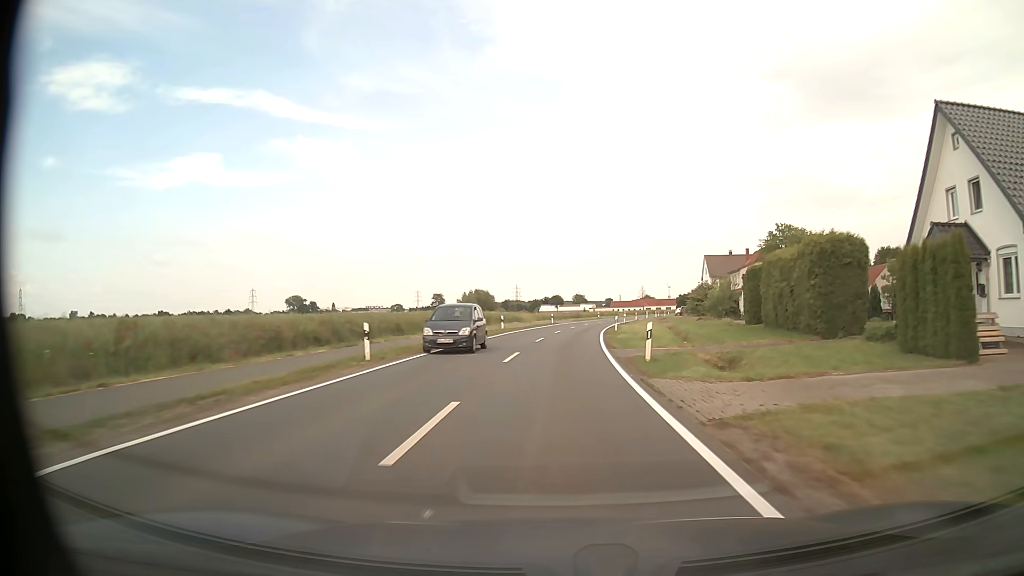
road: tertiary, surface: asphalt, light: Day
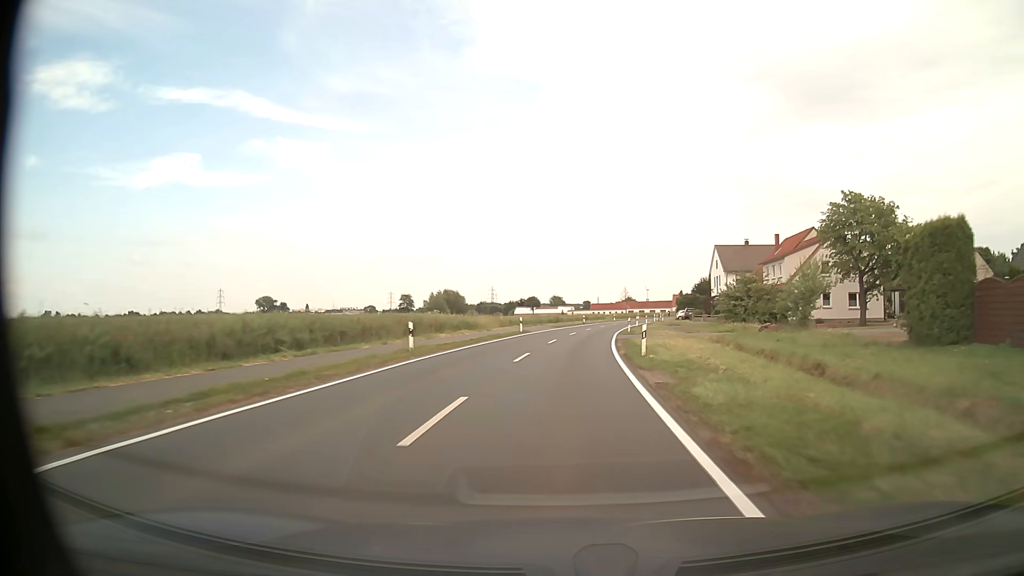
(+0.3, +23.2) m; +2°
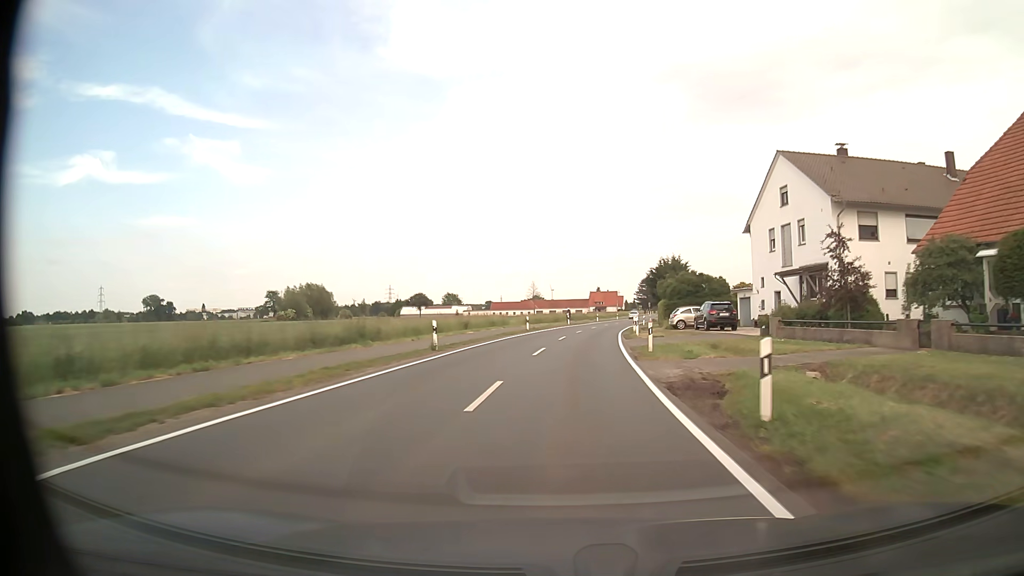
(+4.0, +57.3) m; +8°
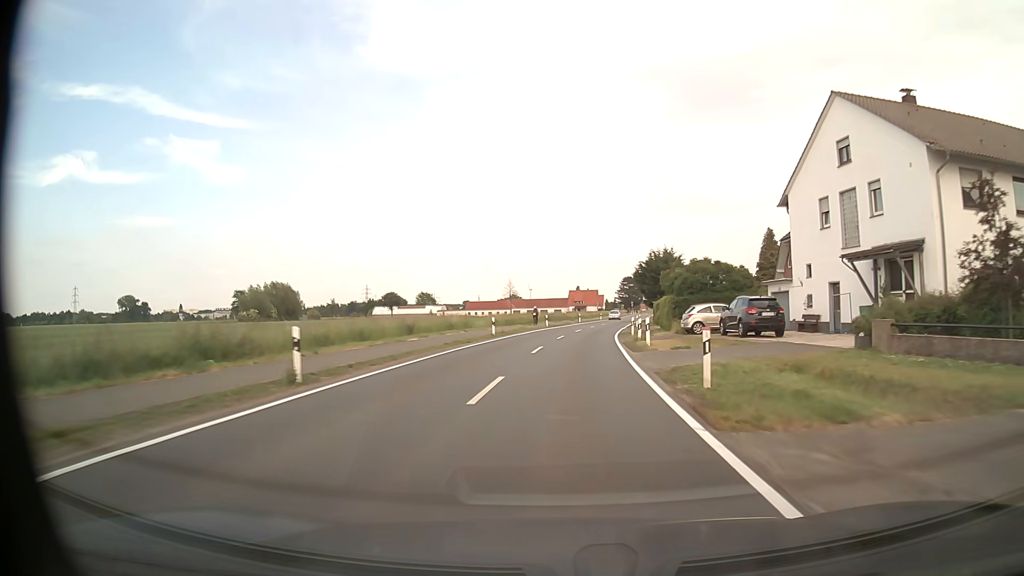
(+0.2, +11.5) m; +2°
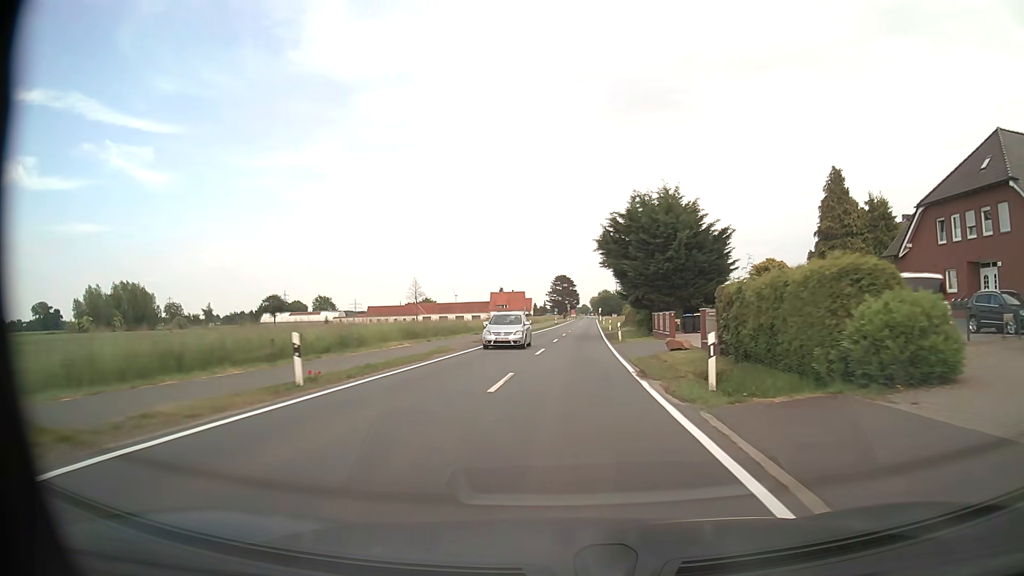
(+2.7, +45.7) m; +6°
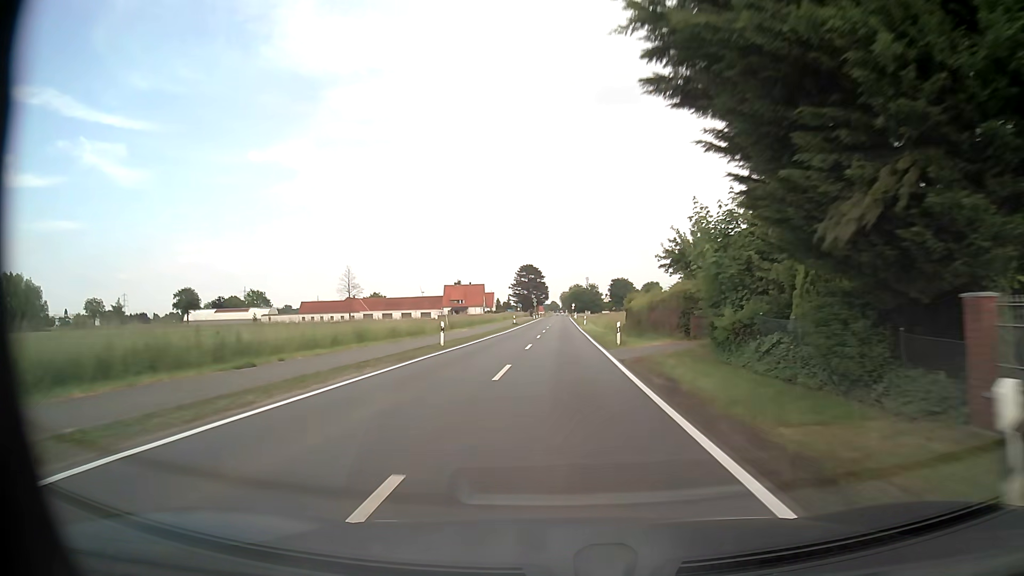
(+0.9, +34.3) m; +3°
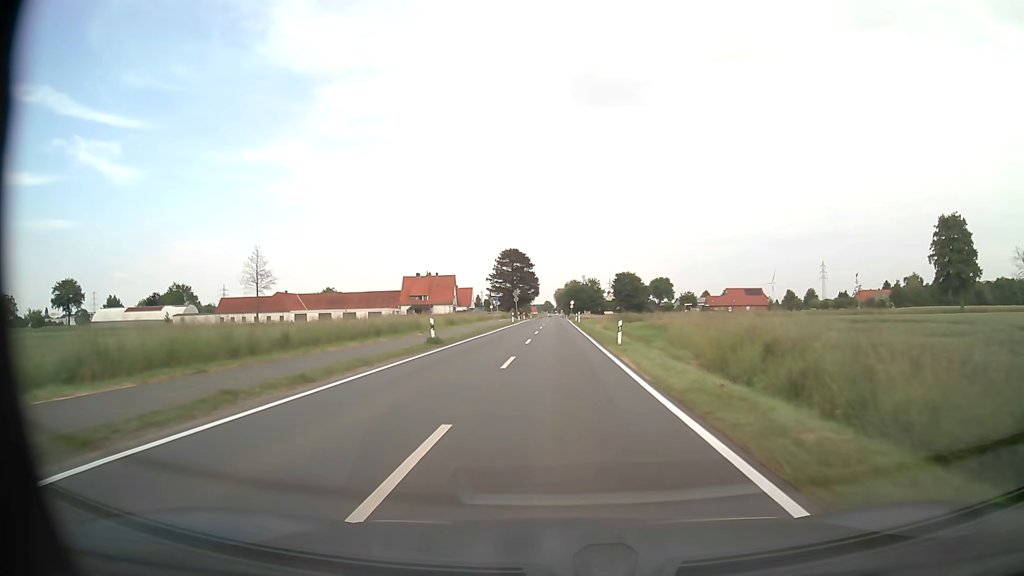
(+0.1, +45.8) m; 0°
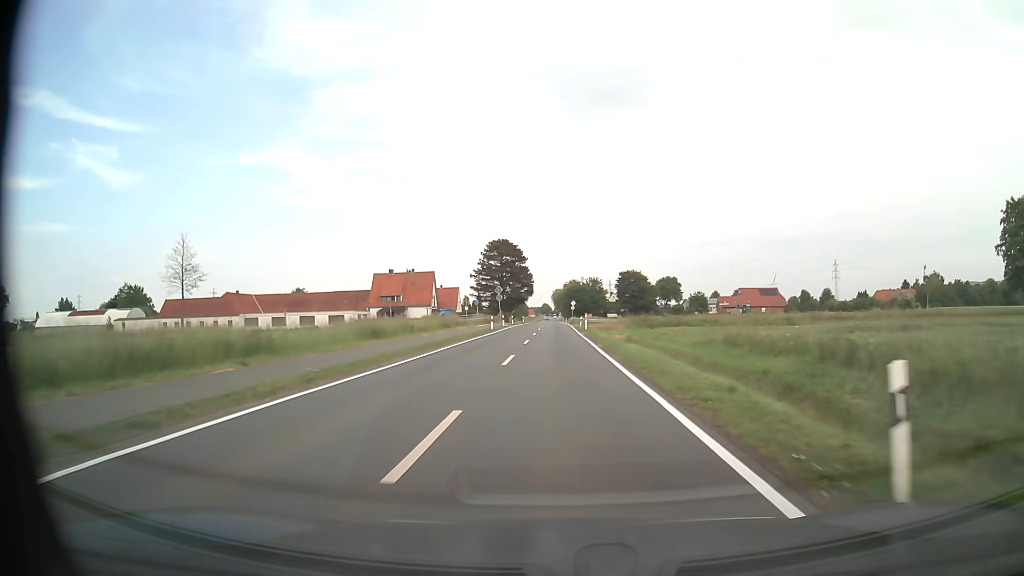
(0.0, +22.9) m; 0°
(0, +10) (0, +20) (0, +30) (0, +40) (0, +50) (0, +60) (0, +70) (0, +80) (0, +90) (0, +100) m
